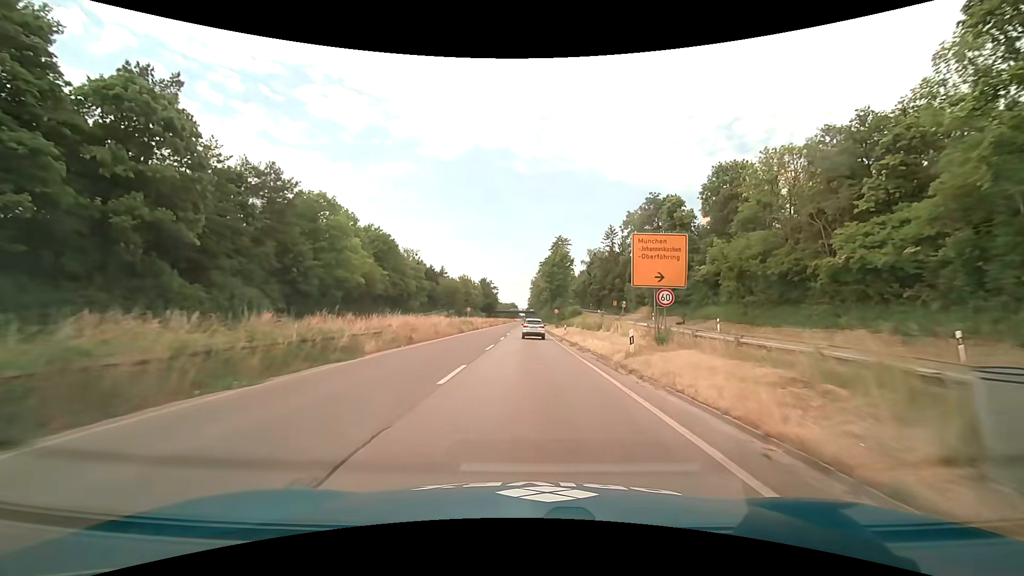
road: trunk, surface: asphalt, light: Day
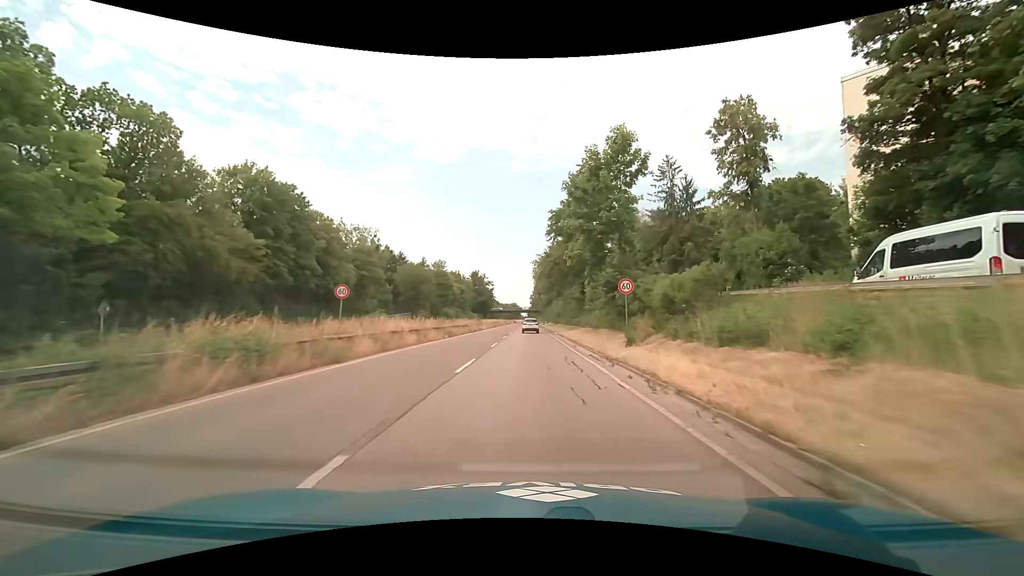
(-0.2, +45.9) m; 0°
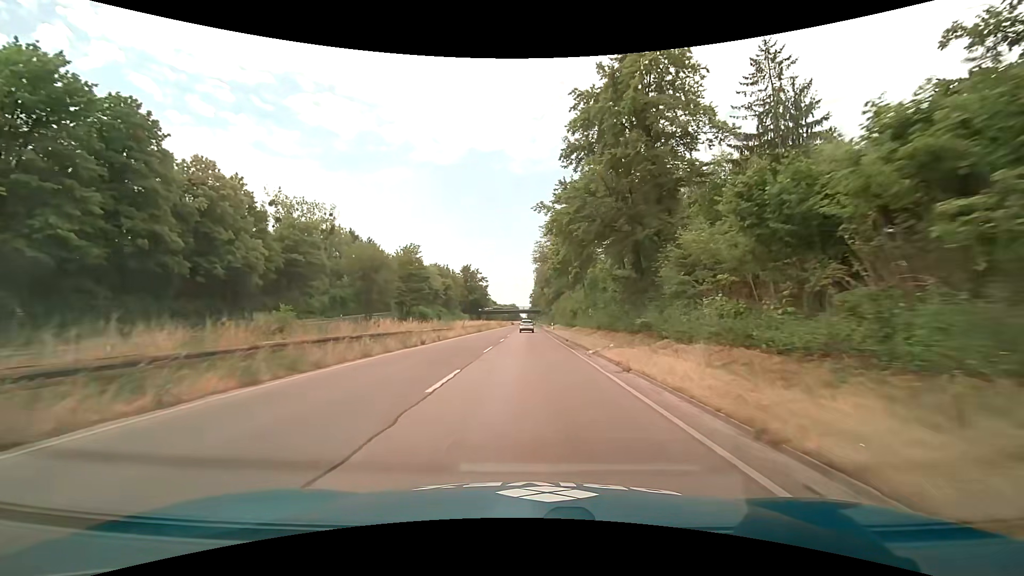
(0.0, +27.5) m; 0°
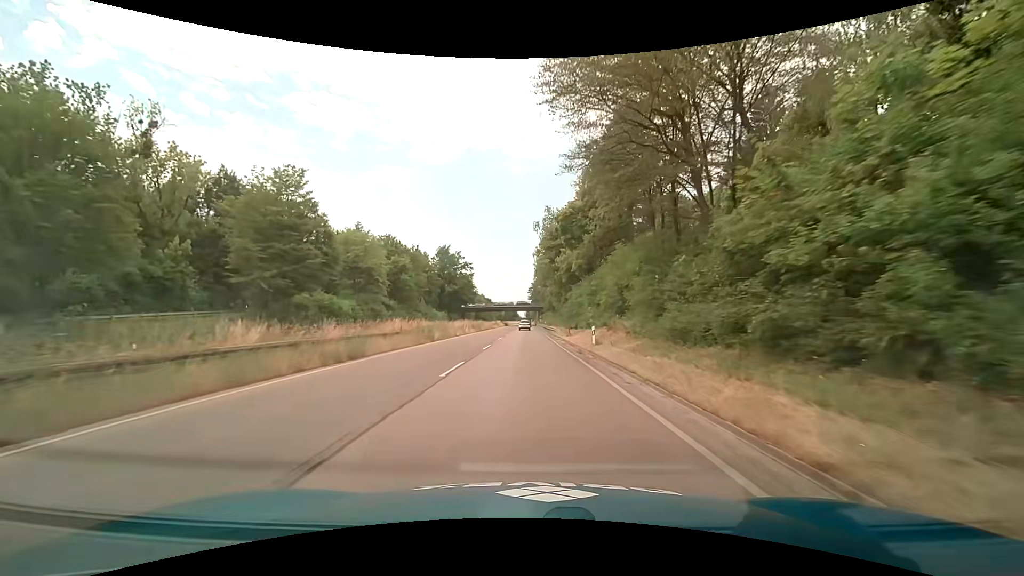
(+0.2, +45.6) m; 0°
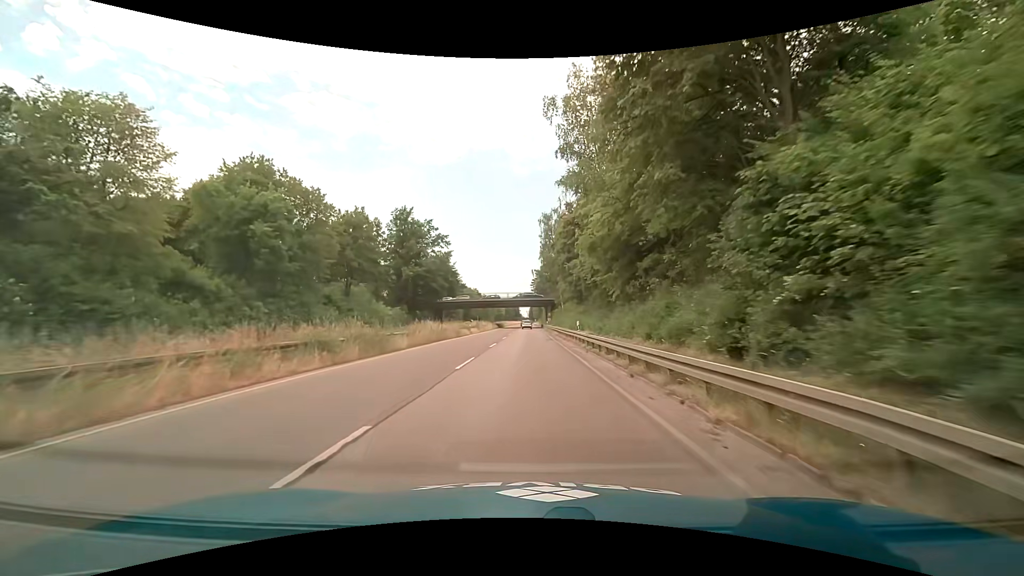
(-0.1, +45.6) m; 0°
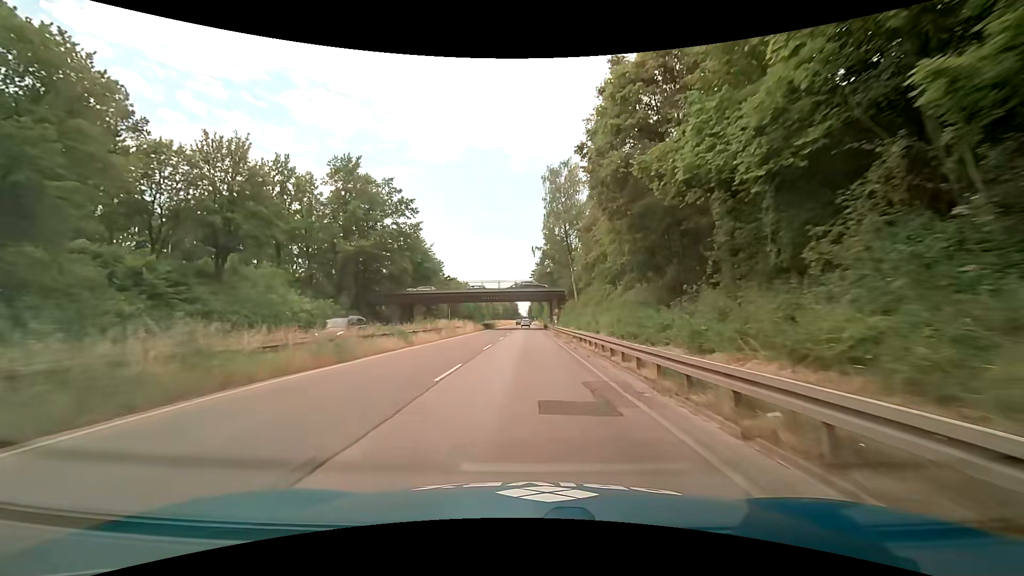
(-0.1, +27.4) m; 0°
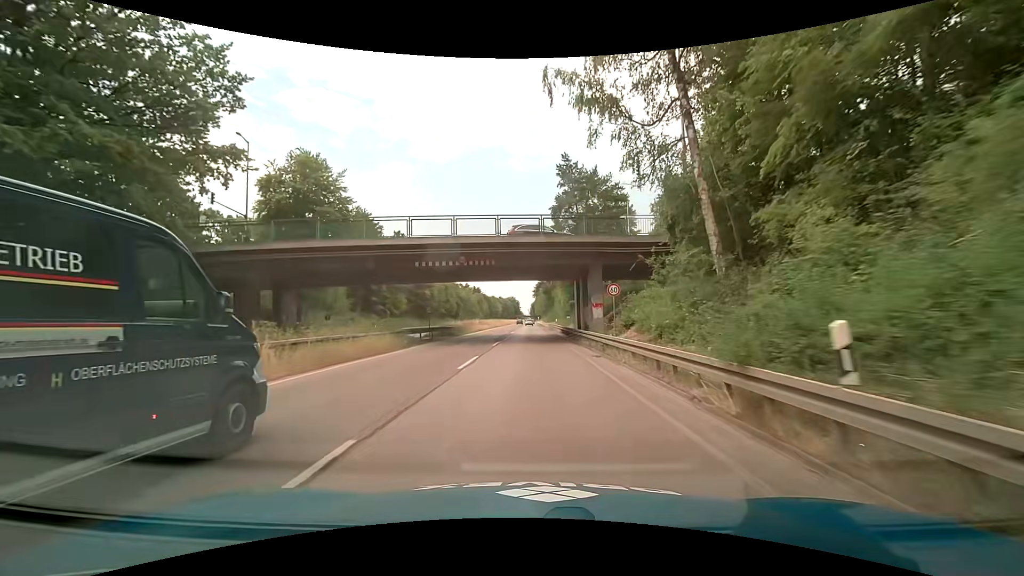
(0.0, +45.6) m; 0°
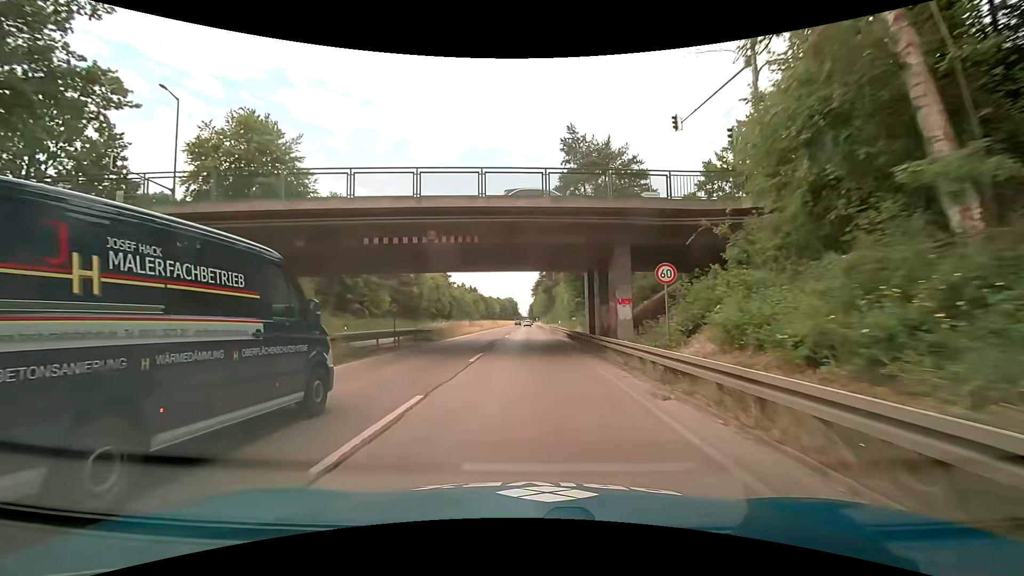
(0.0, +9.1) m; 0°
(0, +10) (0, +20) (0, +30) (-1, +40) (-1, +50) (-1, +60) (-1, +70) (-1, +80) (-1, +90) (-2, +100) m
